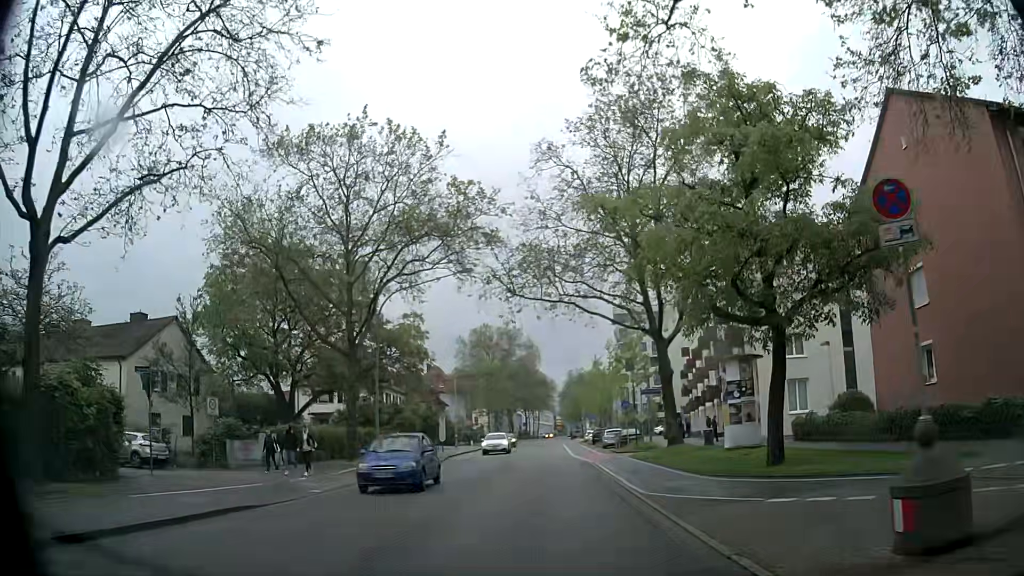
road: secondary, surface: asphalt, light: Day
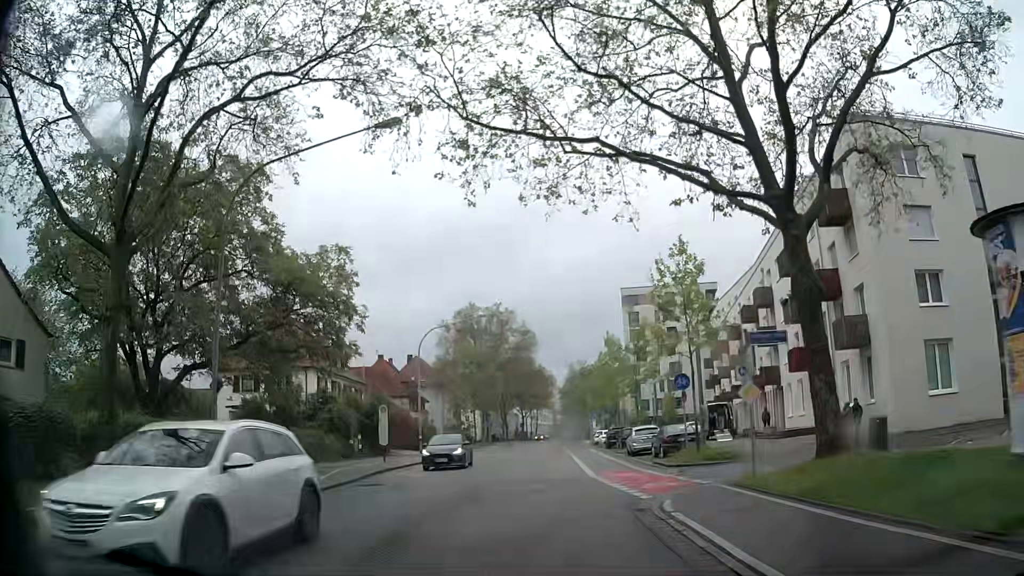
(+0.3, +18.1) m; +1°
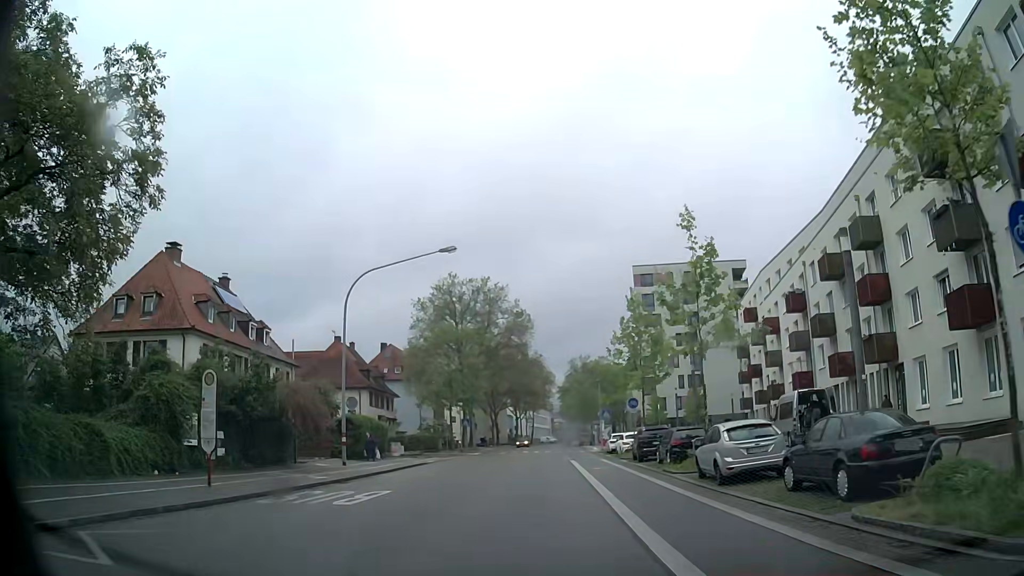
(0.0, +18.0) m; +1°
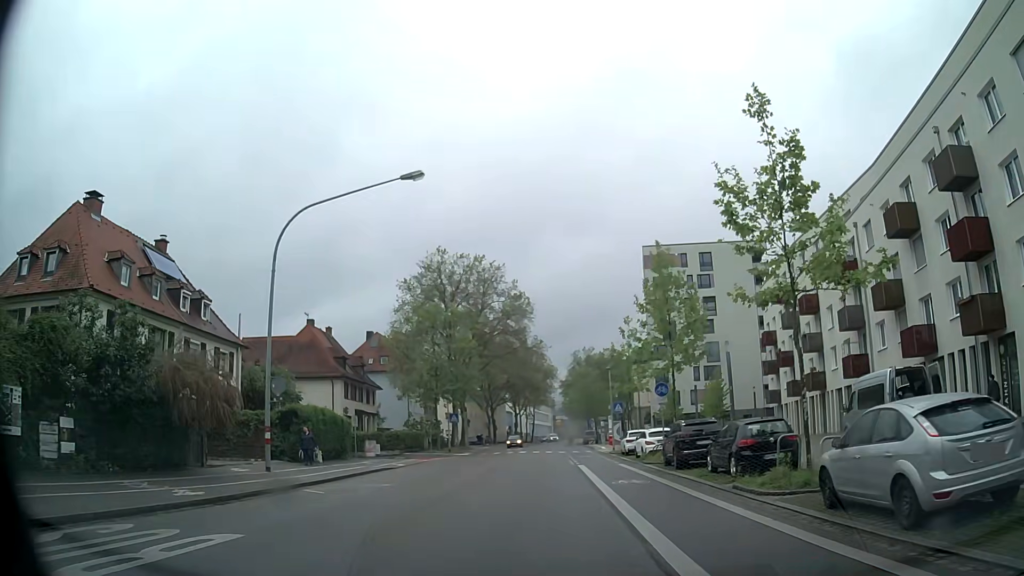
(-0.1, +8.9) m; 0°
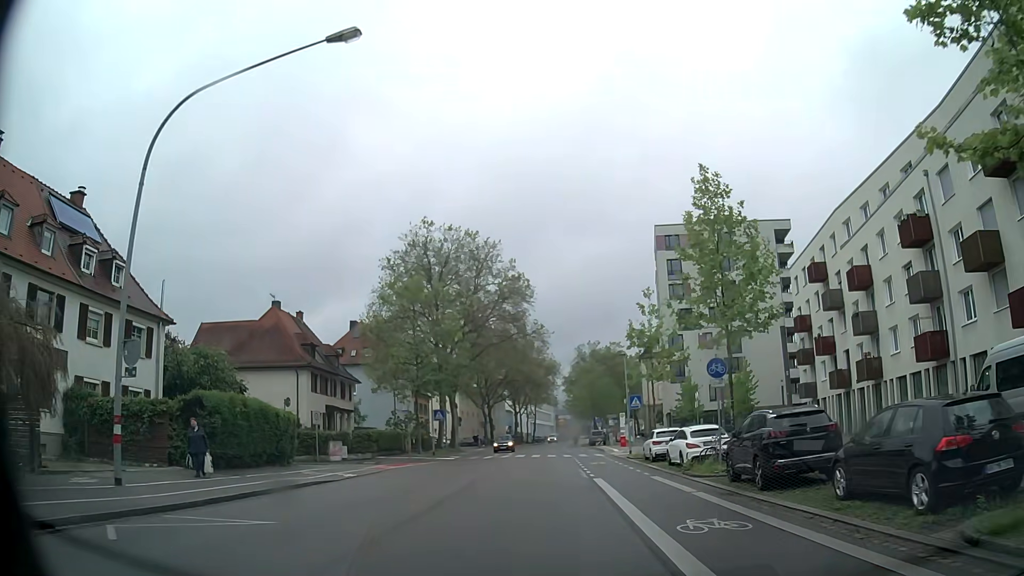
(-0.1, +8.9) m; -1°
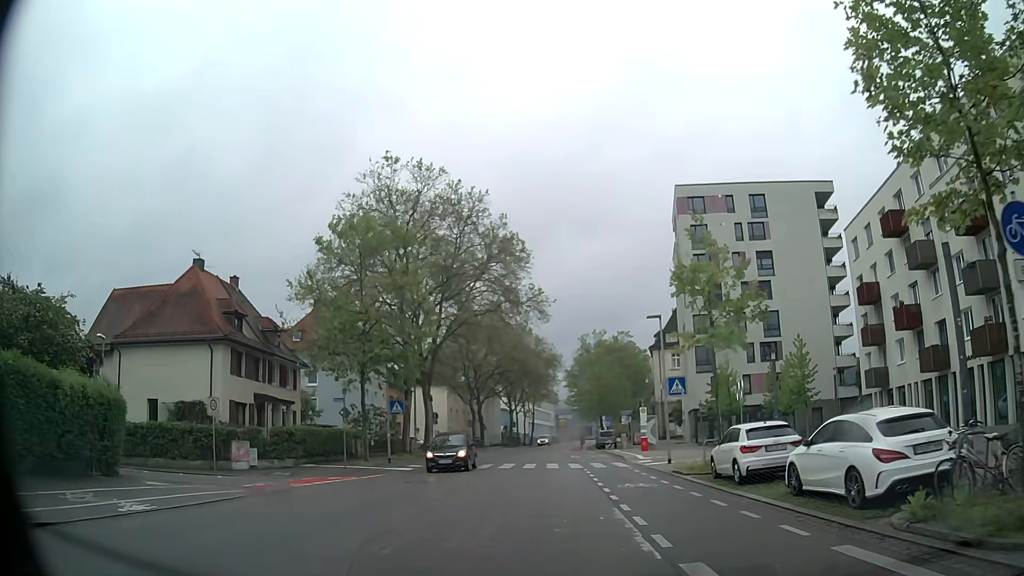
(0.0, +13.4) m; +1°
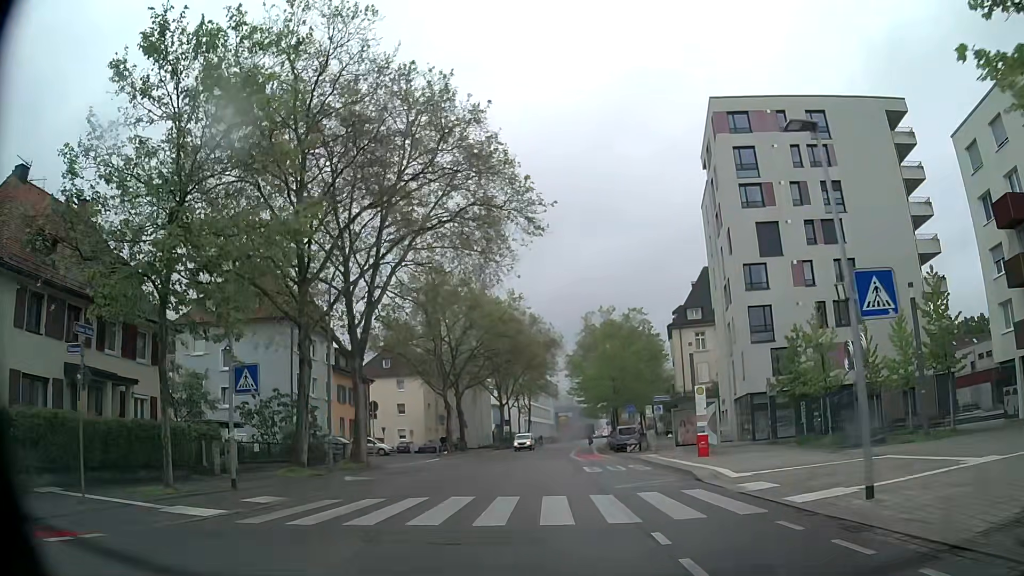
(-0.1, +17.8) m; -1°
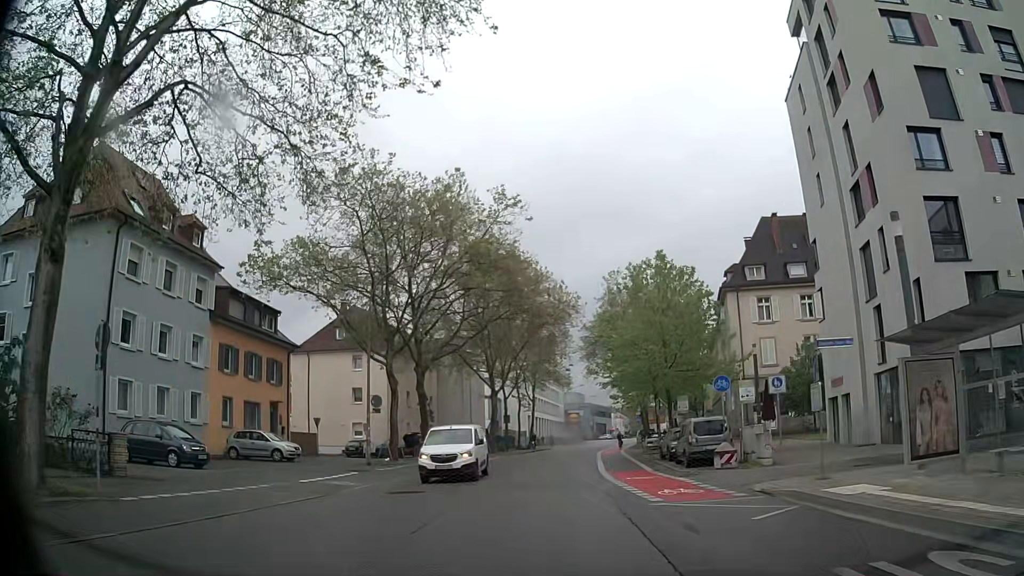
(0.0, +22.4) m; +1°
(0, +10) (0, +20) (0, +30) (+1, +40) (+2, +50) (+2, +60) (+3, +70) (+5, +80) (+6, +90) (+8, +99) m
